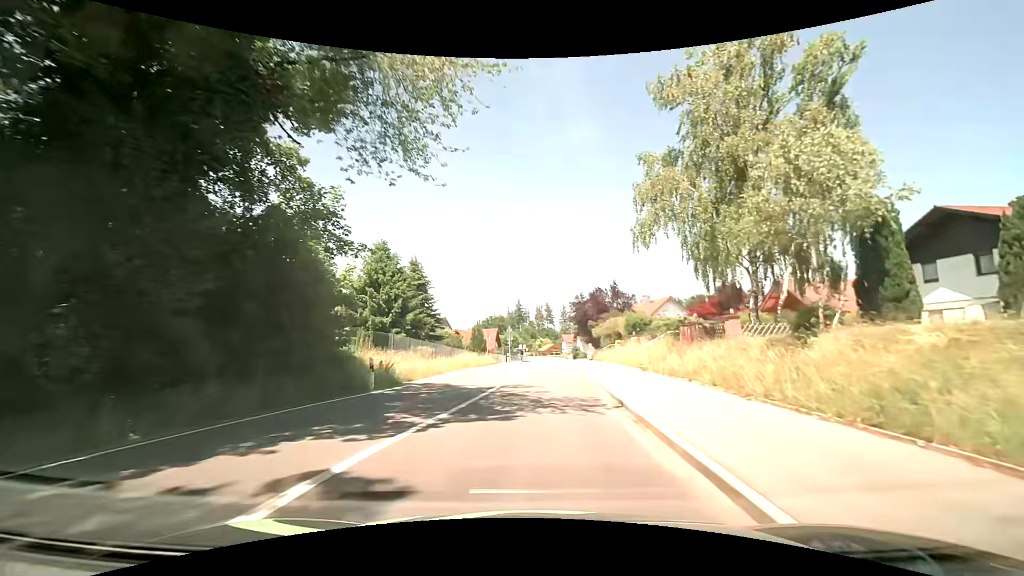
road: tertiary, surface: asphalt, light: Day
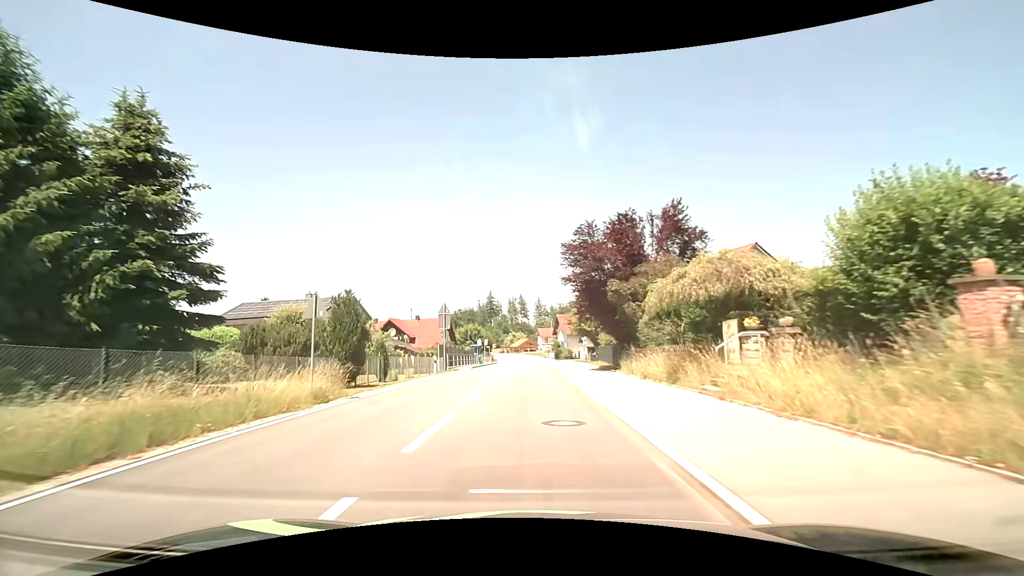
(+0.8, +30.4) m; +2°
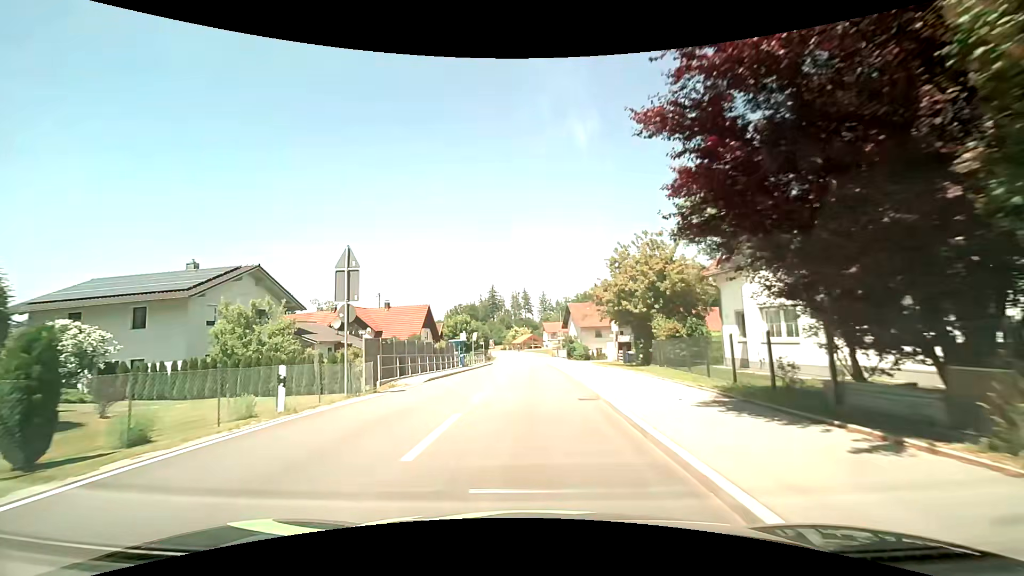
(0.0, +18.6) m; -1°
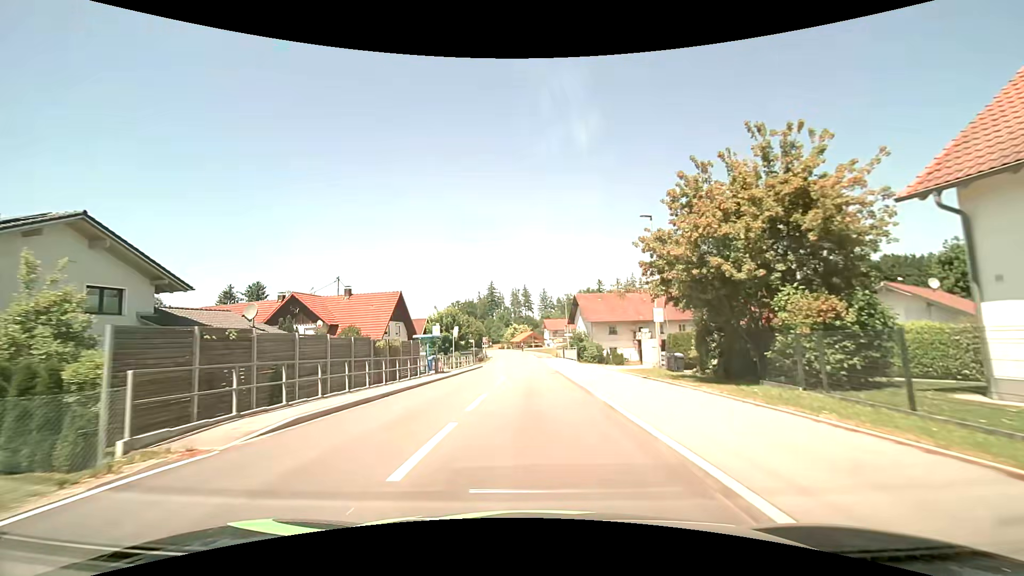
(0.0, +12.9) m; 0°
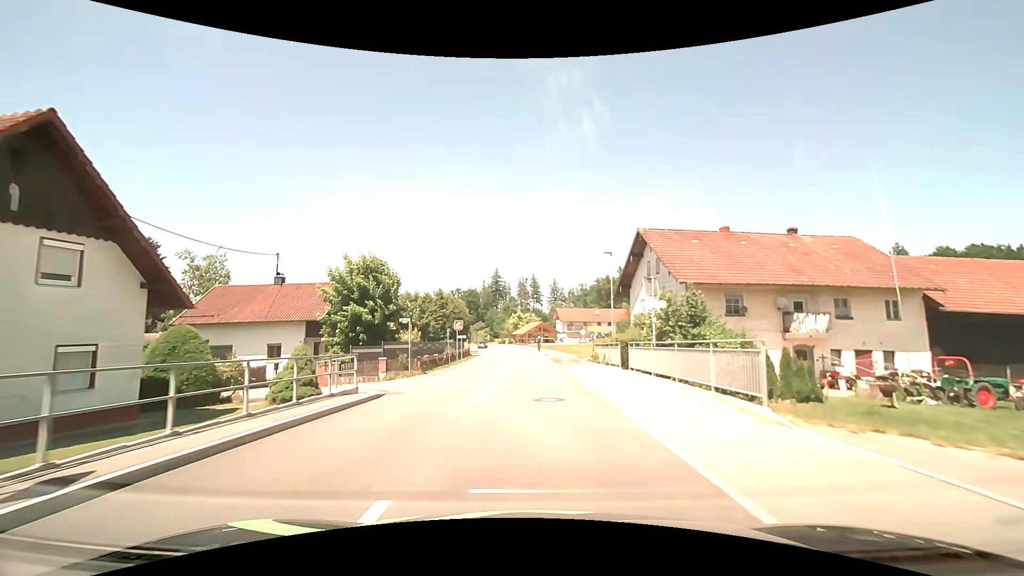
(-0.5, +35.0) m; -1°
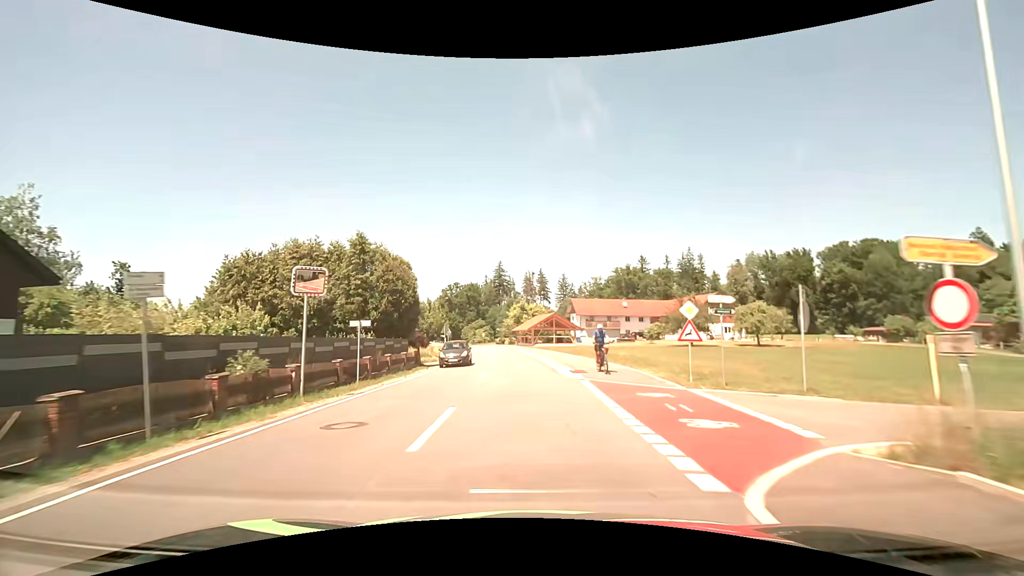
(-0.2, +30.3) m; -1°
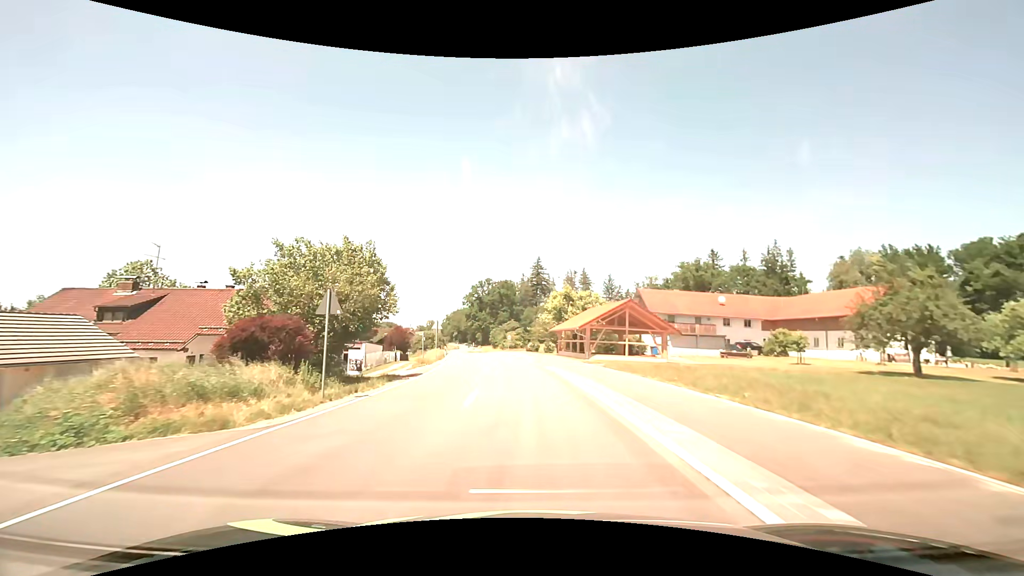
(-0.8, +31.3) m; -4°
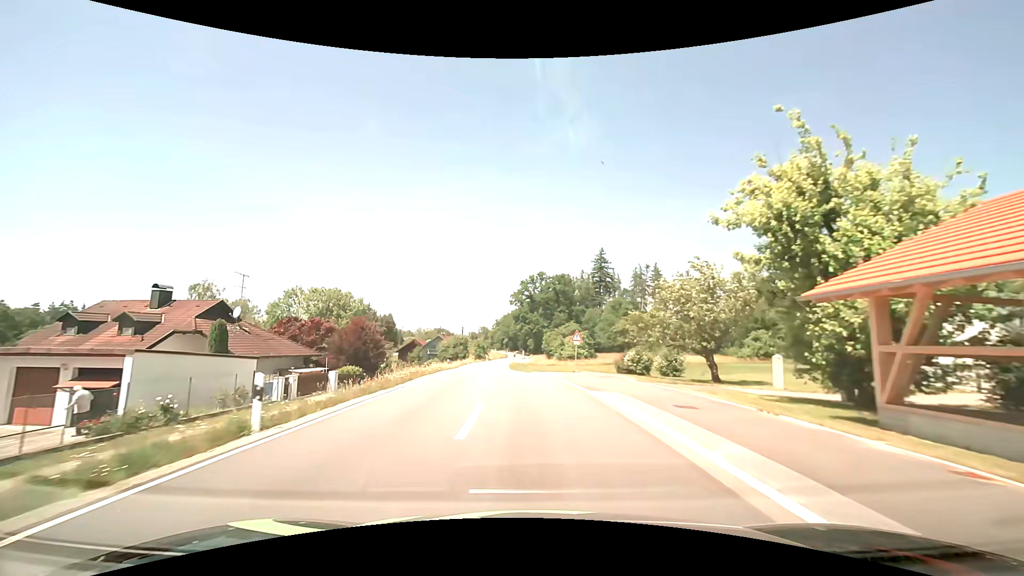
(-2.4, +40.0) m; -6°
(0, +10) (-1, +20) (-1, +30) (-2, +40) (-3, +50) (-4, +60) (-5, +70) (-6, +80) (-7, +90) (-7, +100) m
